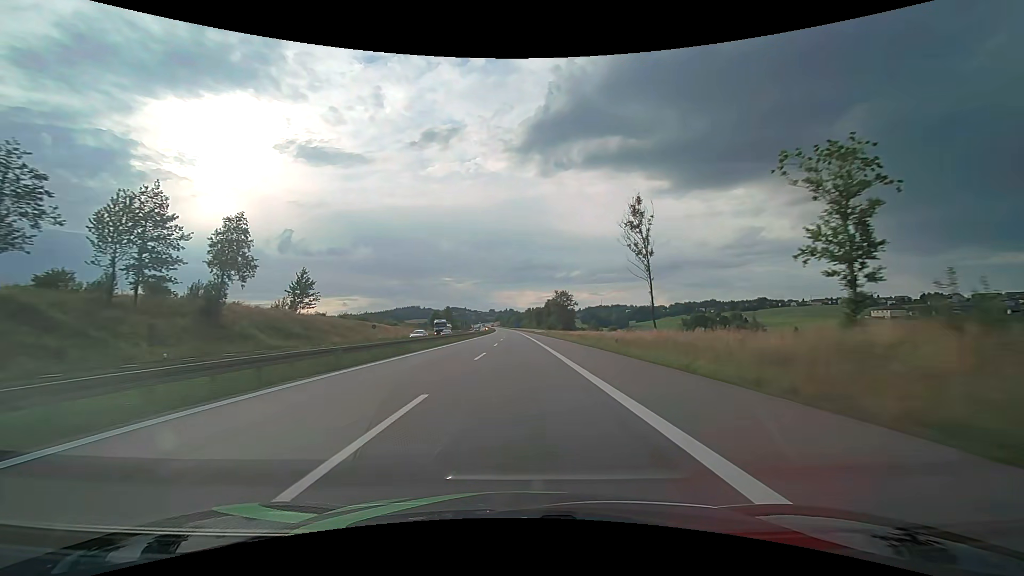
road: motorway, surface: asphalt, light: Day
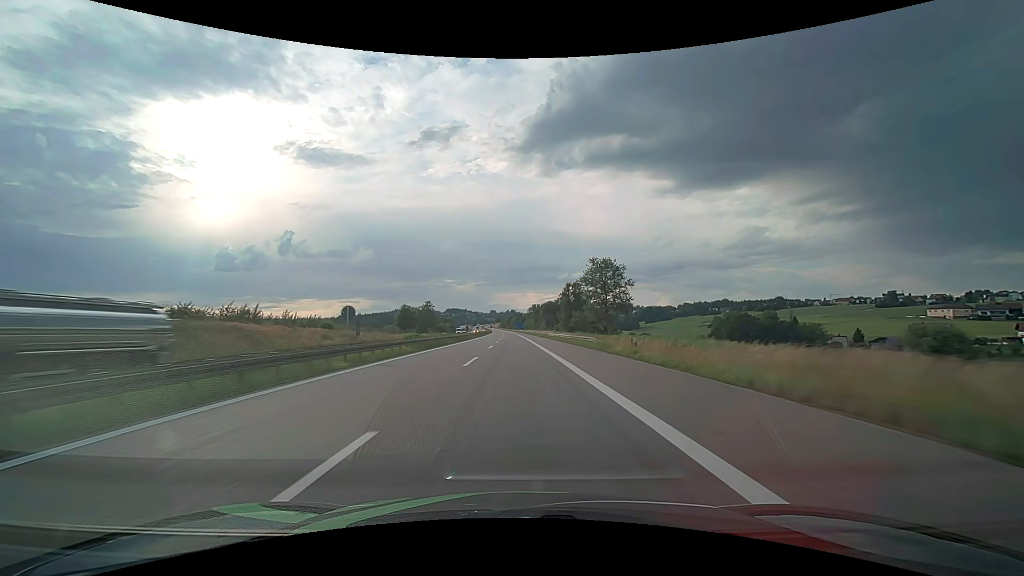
(-0.1, +57.0) m; 0°
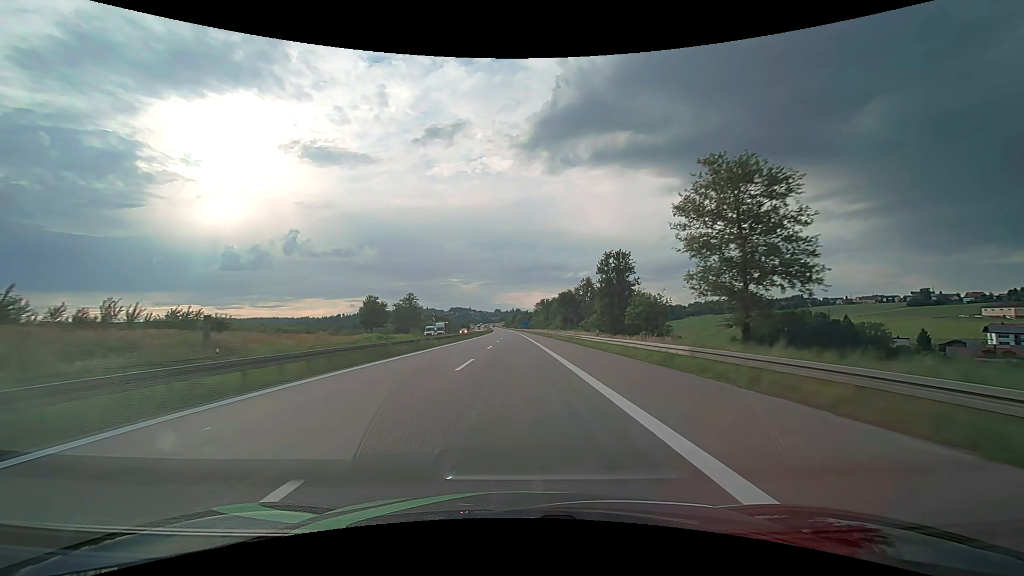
(-0.2, +38.0) m; -1°
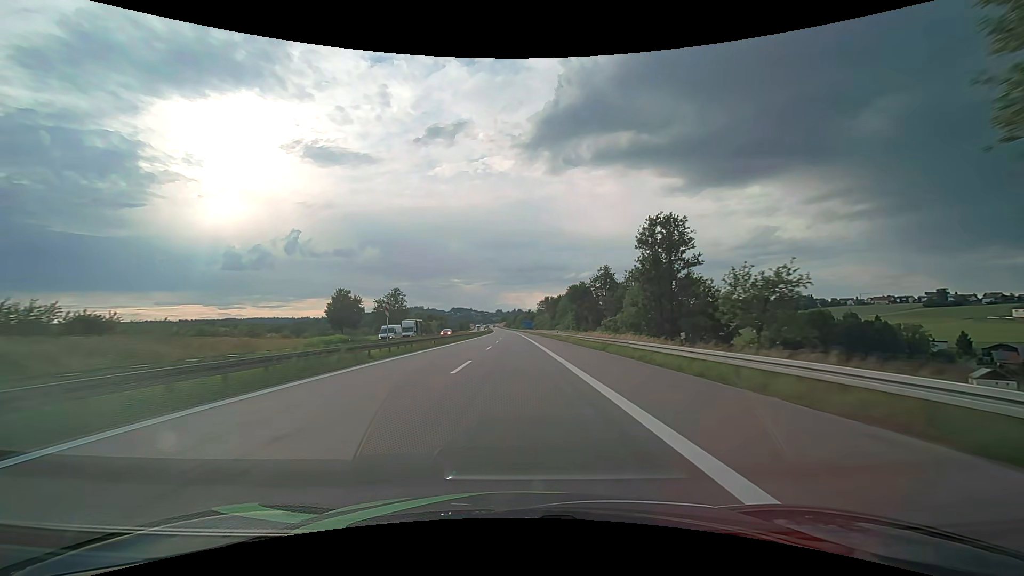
(0.0, +19.0) m; 0°
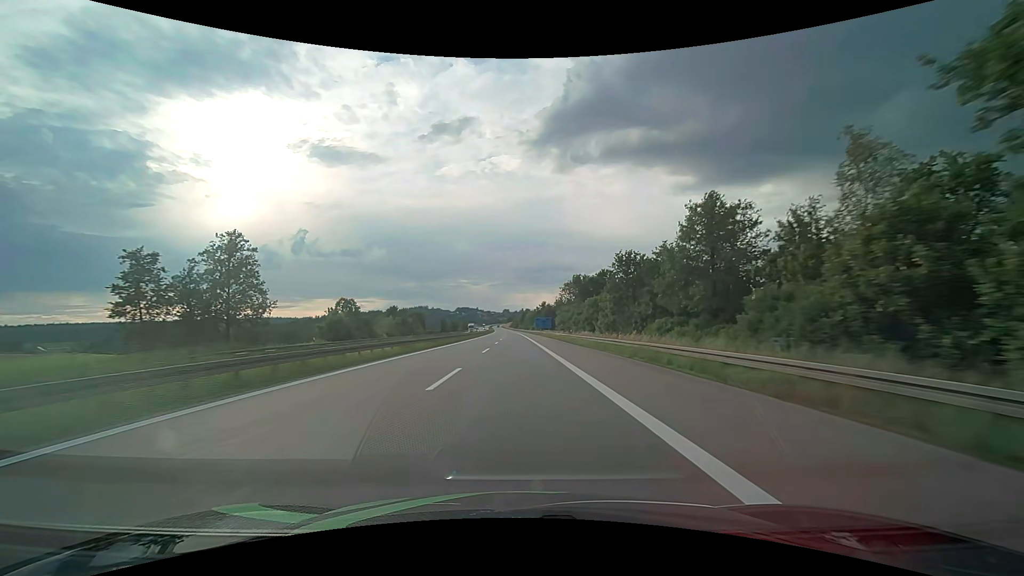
(-0.6, +76.0) m; -1°
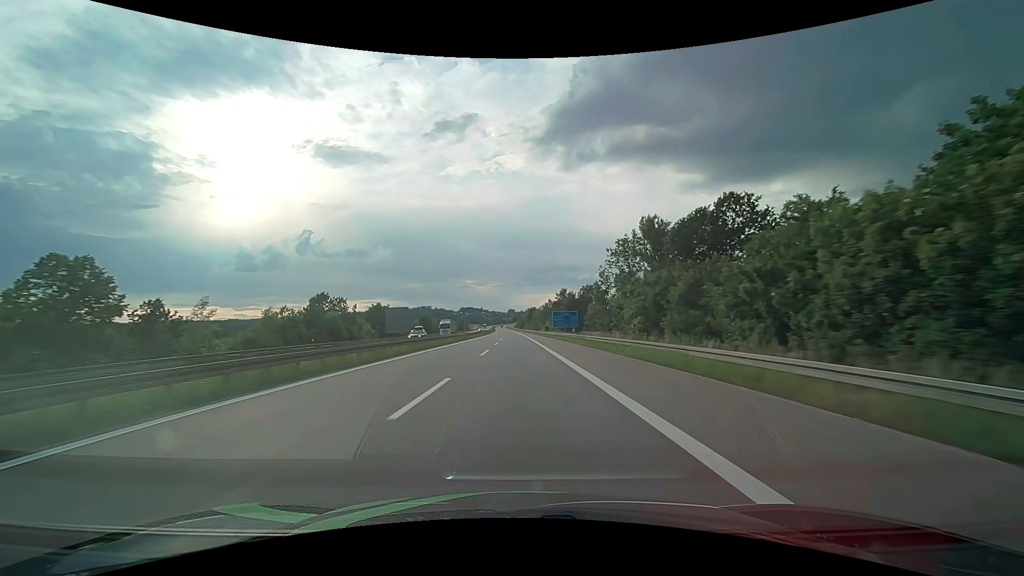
(-0.3, +57.0) m; -1°
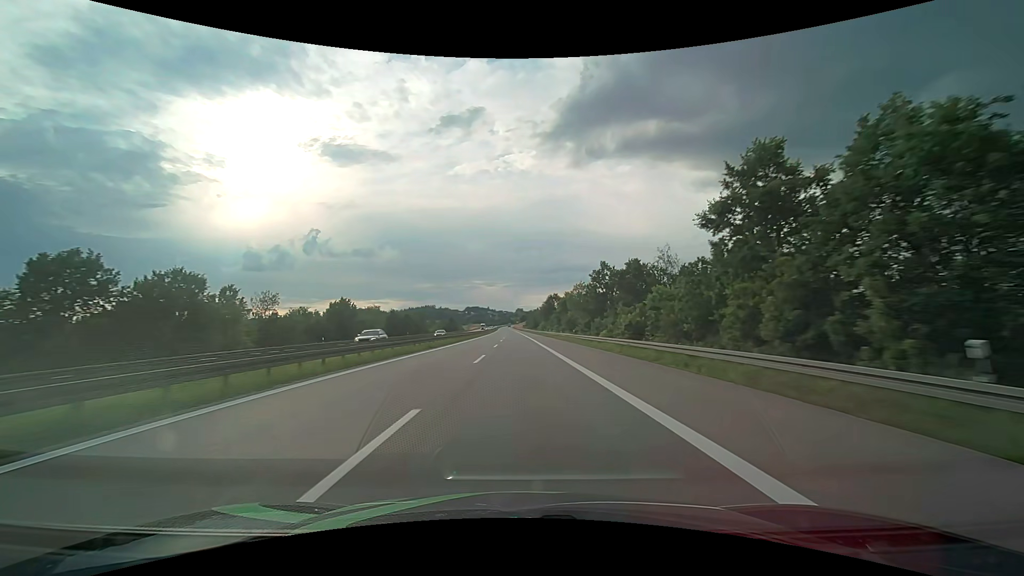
(-1.0, +95.0) m; -1°
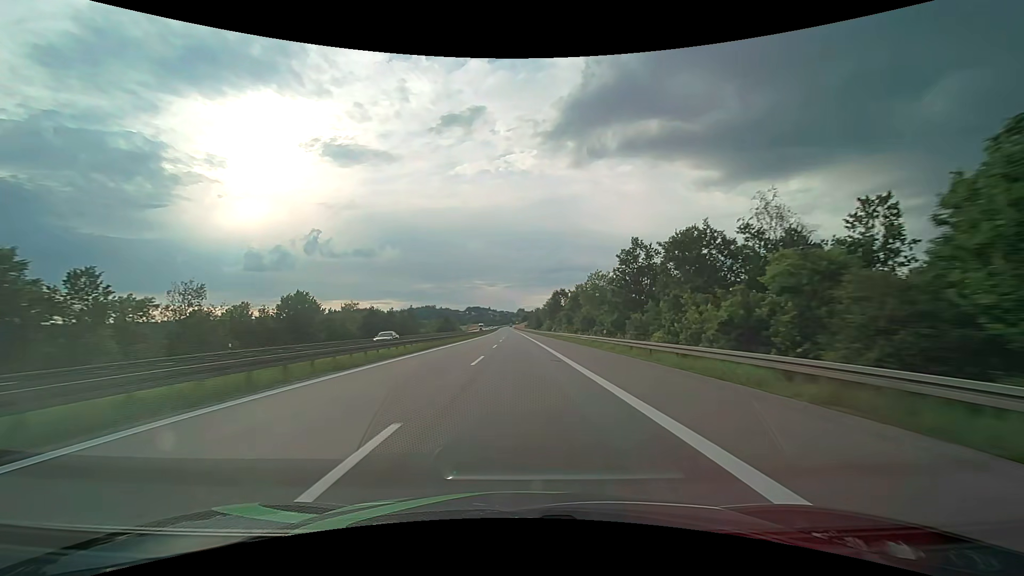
(0.0, +19.0) m; 0°
(0, +10) (0, +20) (0, +30) (0, +40) (0, +50) (0, +60) (-1, +70) (-1, +80) (-1, +90) (-1, +100) m
